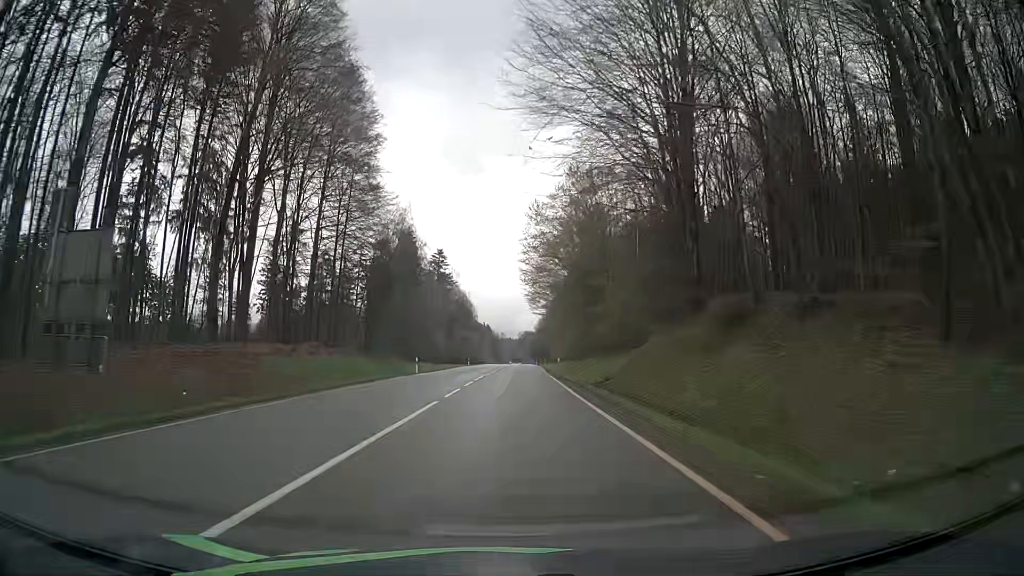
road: secondary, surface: asphalt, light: Day
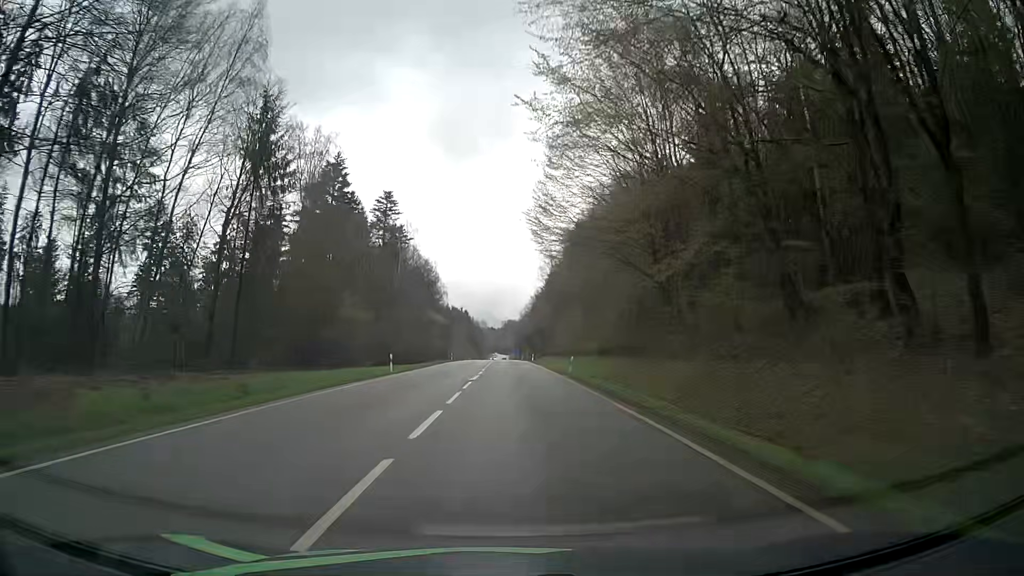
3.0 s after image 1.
(+0.3, +51.7) m; +1°
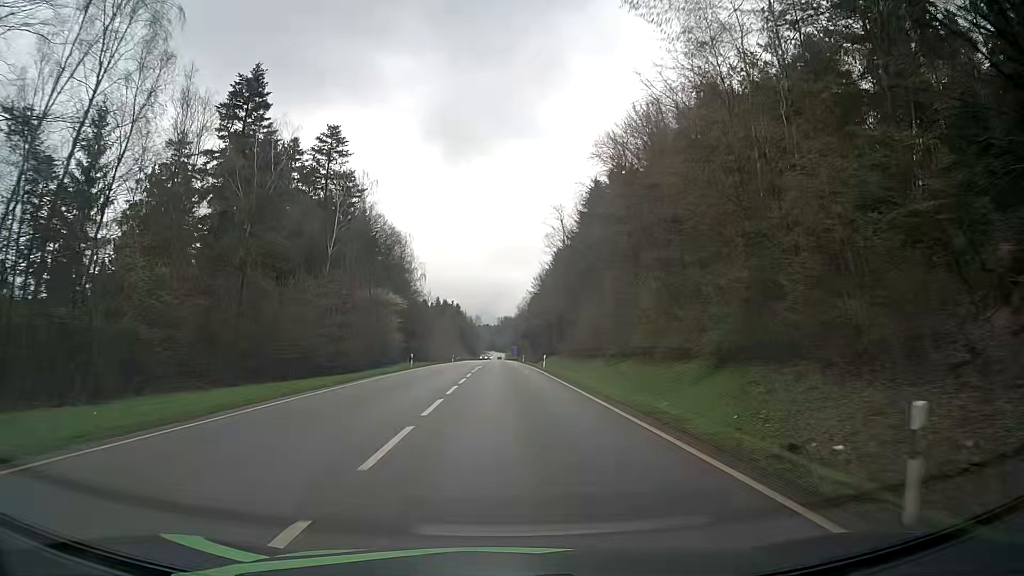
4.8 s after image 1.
(+0.4, +33.1) m; +1°
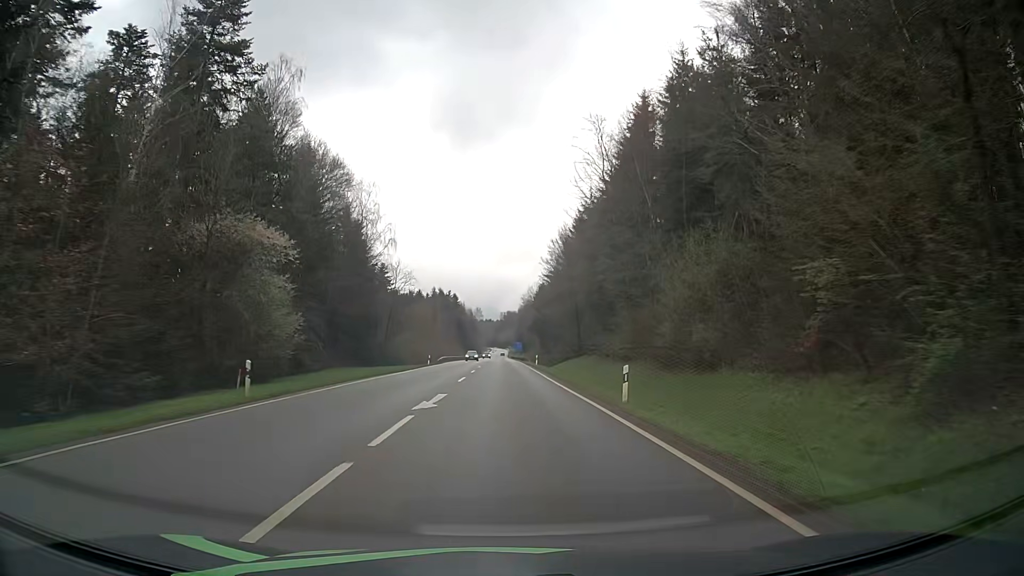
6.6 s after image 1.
(-0.1, +34.1) m; 0°
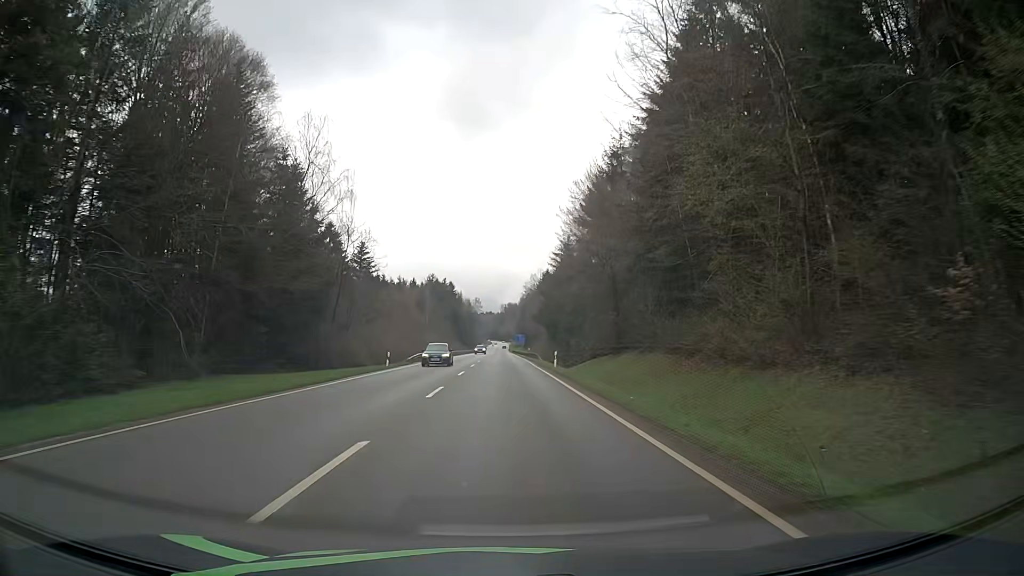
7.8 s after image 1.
(-0.1, +22.9) m; 0°
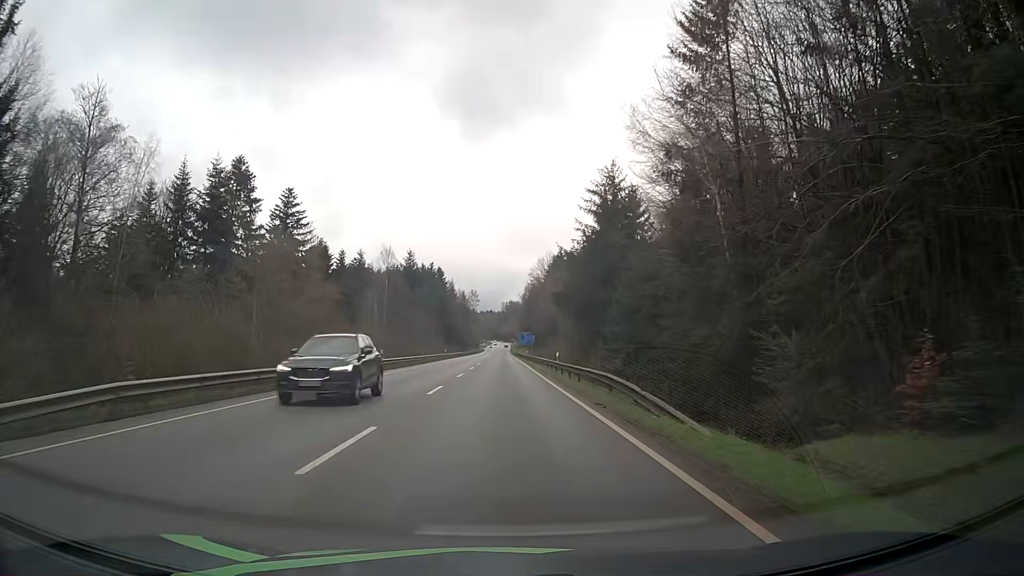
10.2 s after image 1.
(0.0, +46.5) m; 0°
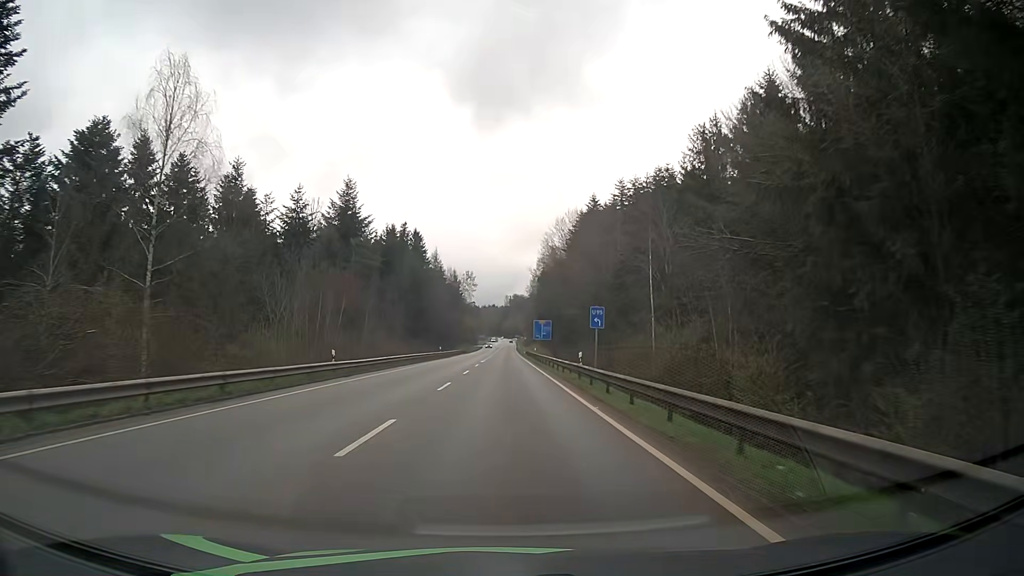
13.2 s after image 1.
(-0.3, +59.6) m; 0°
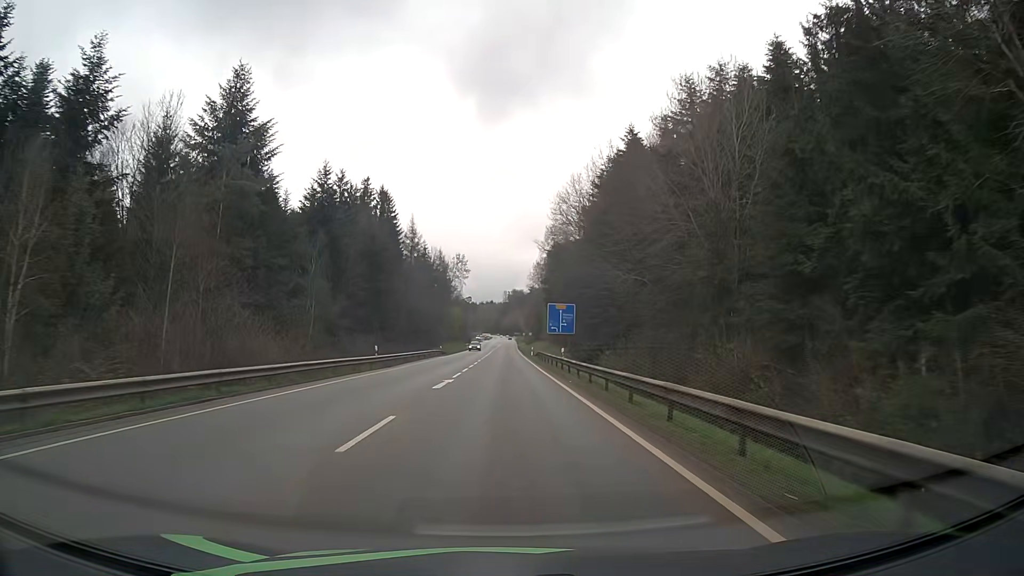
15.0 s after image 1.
(+0.1, +36.5) m; 0°
(0, +10) (0, +20) (0, +30) (0, +40) (0, +50) (0, +60) (0, +70) (0, +80) (0, +90) (0, +100) m
